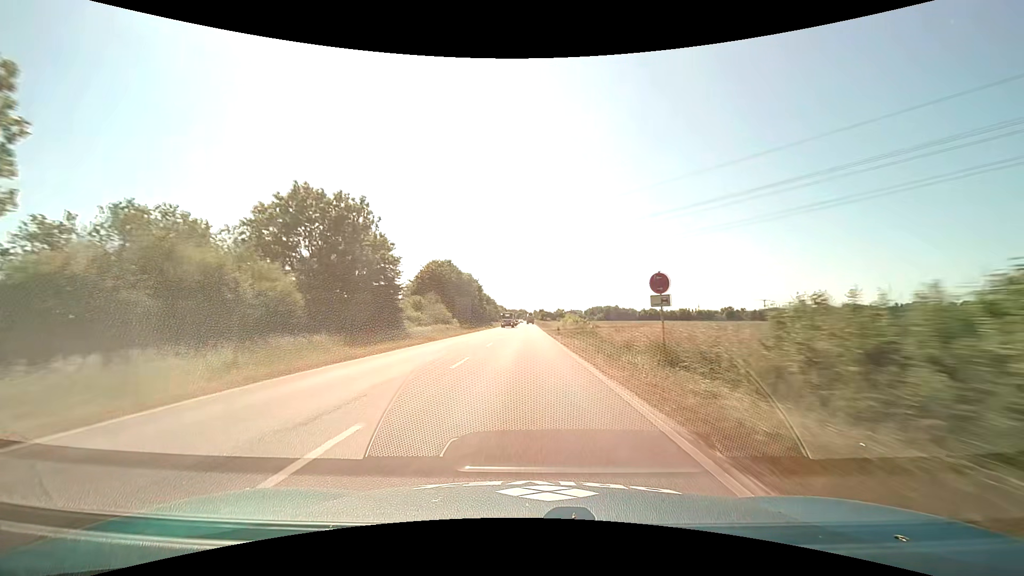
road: primary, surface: asphalt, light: Day
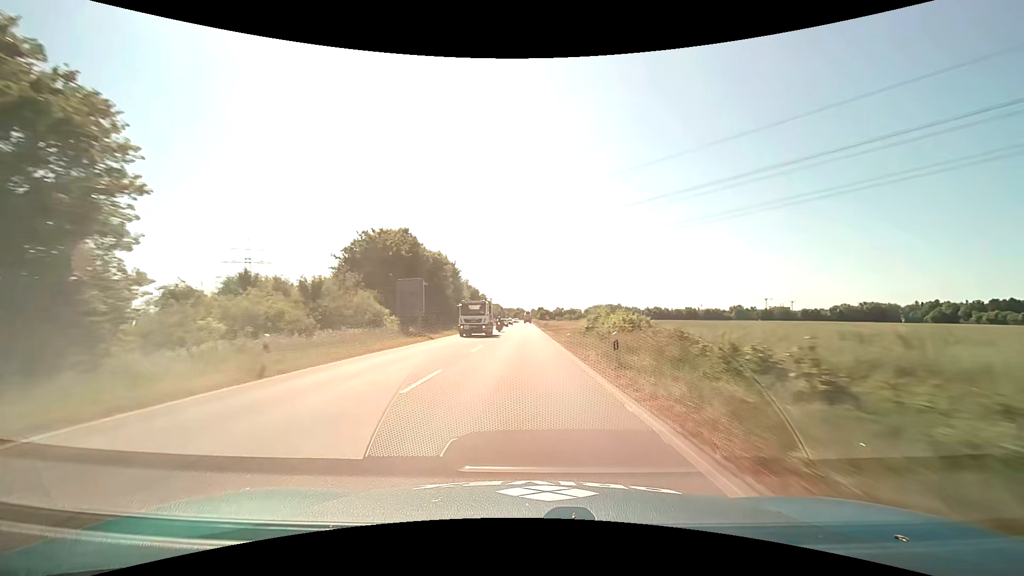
(+0.2, +28.5) m; +1°
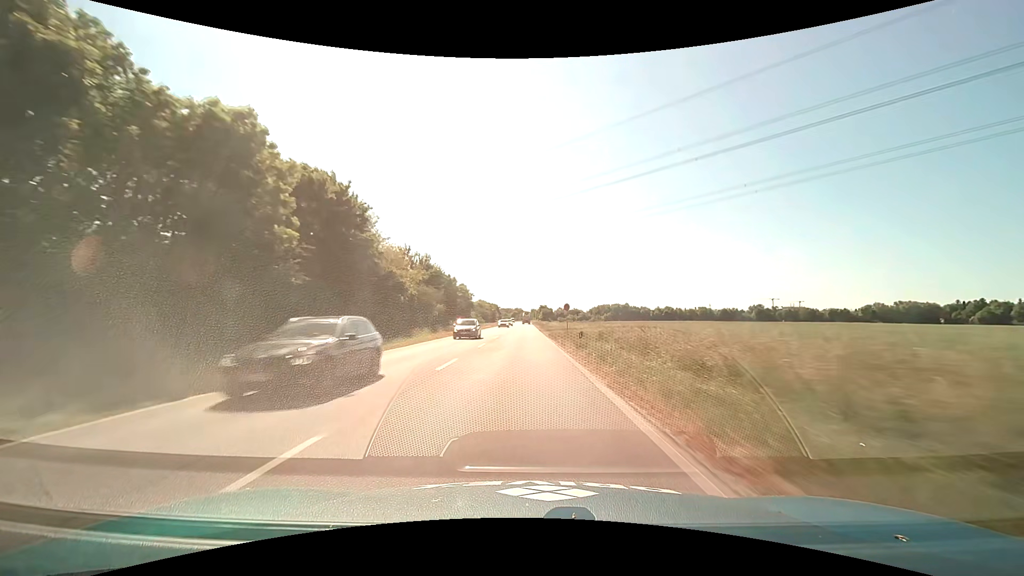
(-0.1, +42.8) m; 0°
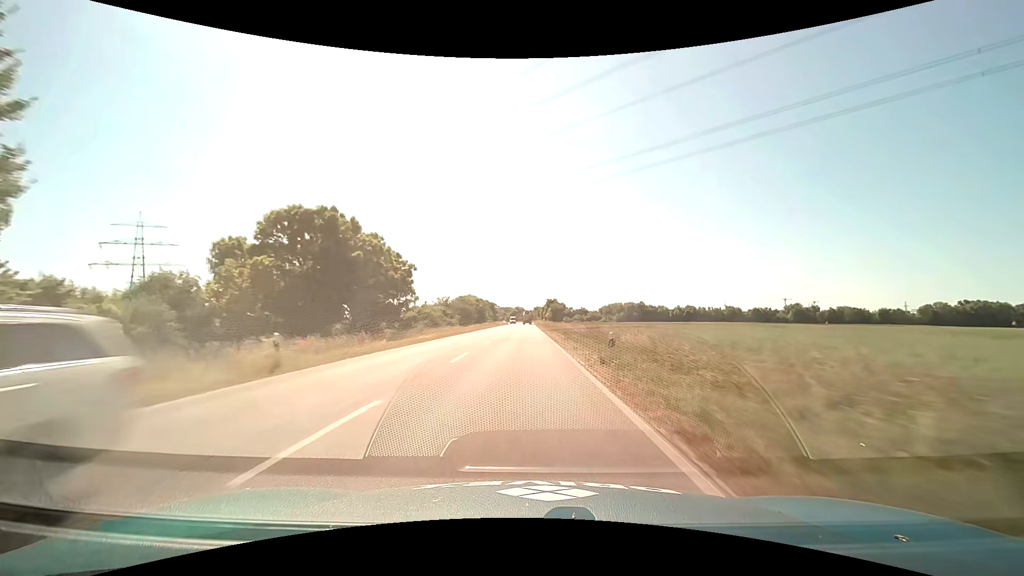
(-0.3, +56.7) m; 0°
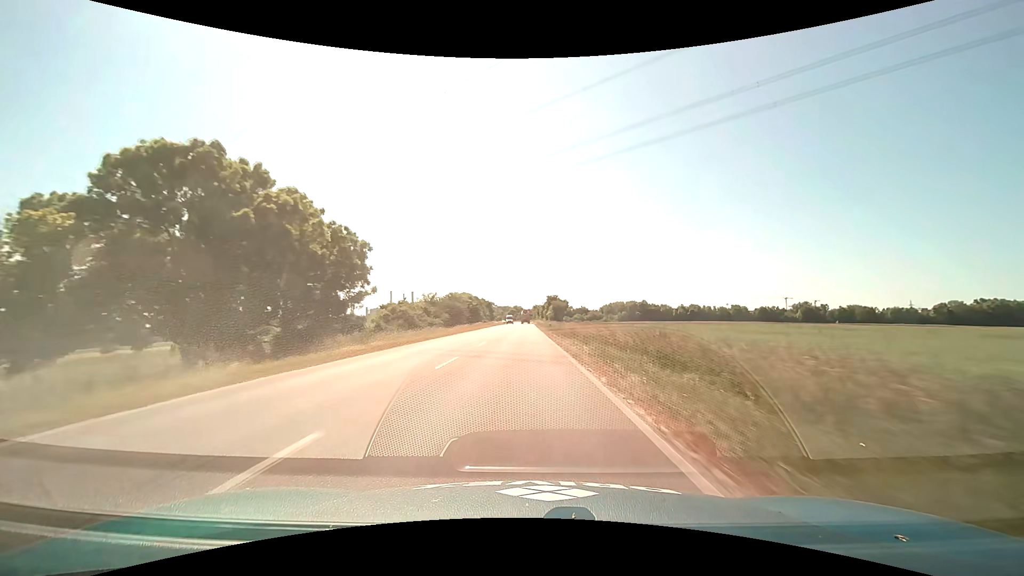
(0.0, +14.1) m; 0°
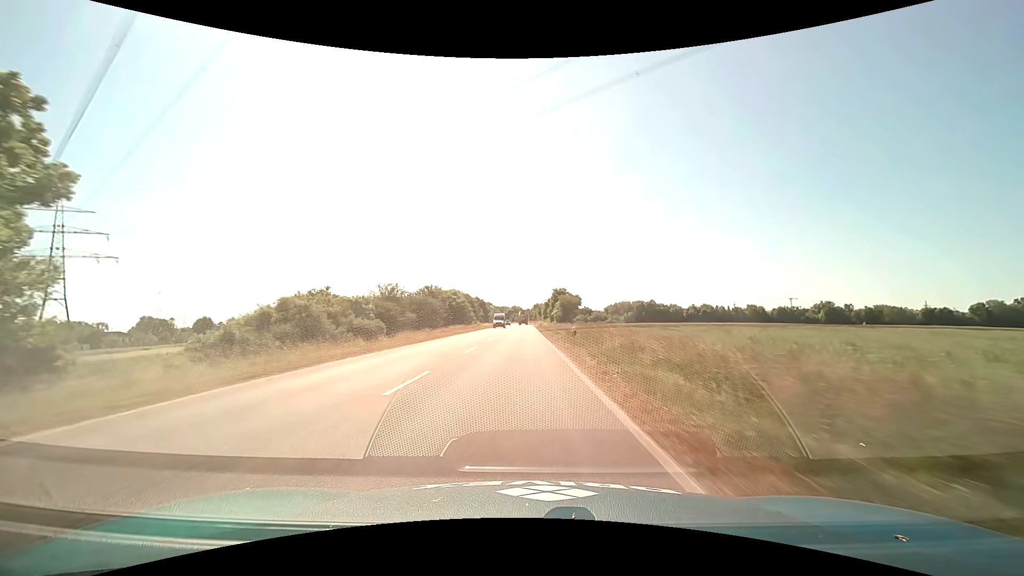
(+0.1, +28.0) m; +1°
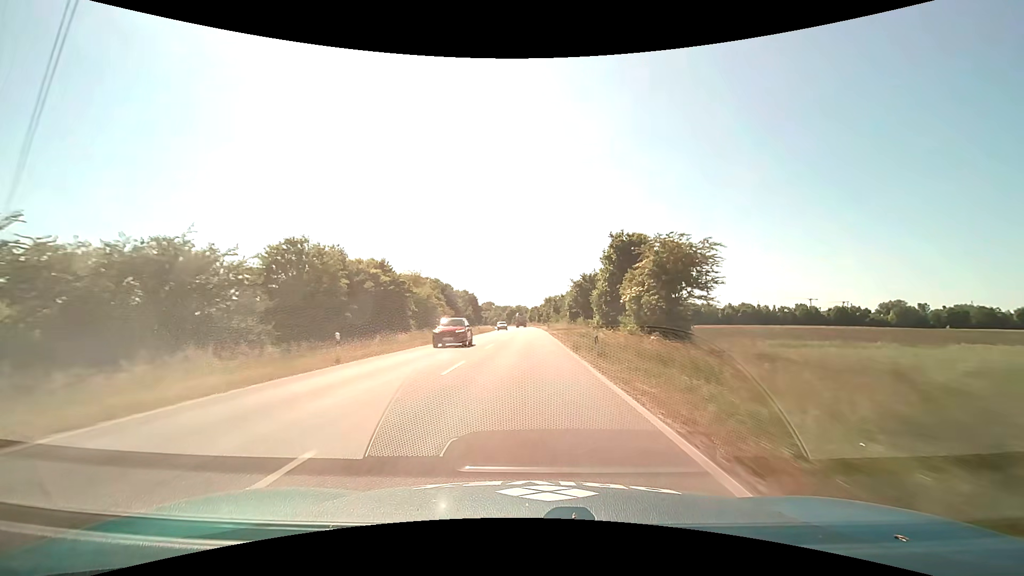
(-0.8, +55.4) m; -1°
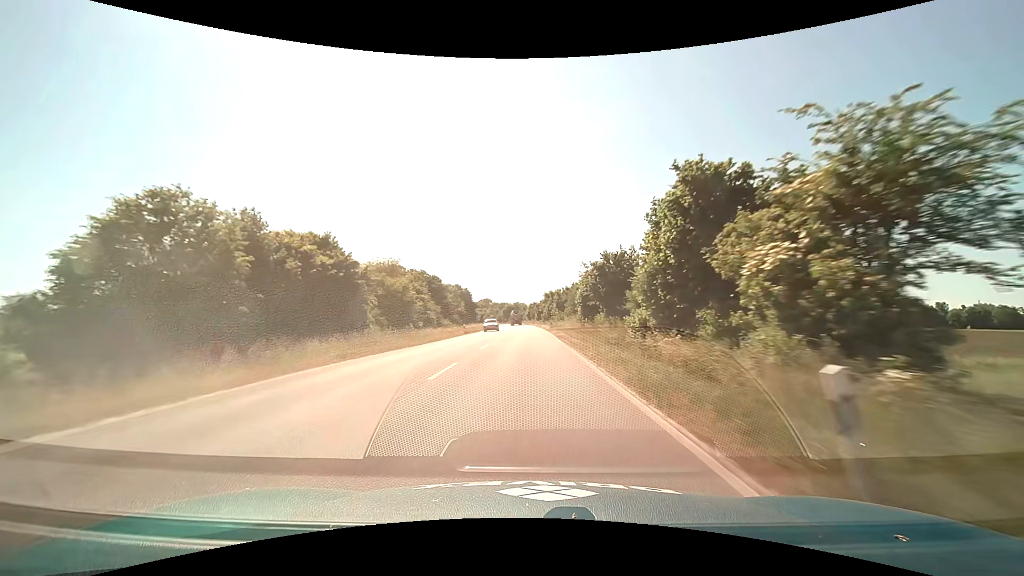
(0.0, +13.7) m; 0°
(0, +10) (0, +20) (0, +30) (0, +40) (0, +50) (0, +60) (0, +70) (-1, +80) (-1, +90) (-2, +100) m
